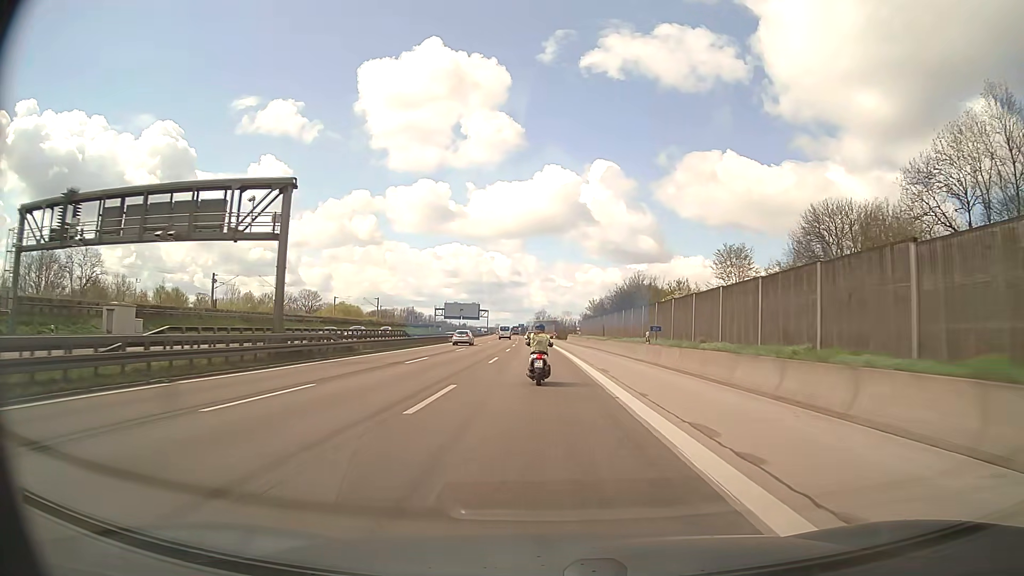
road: motorway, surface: asphalt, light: Day
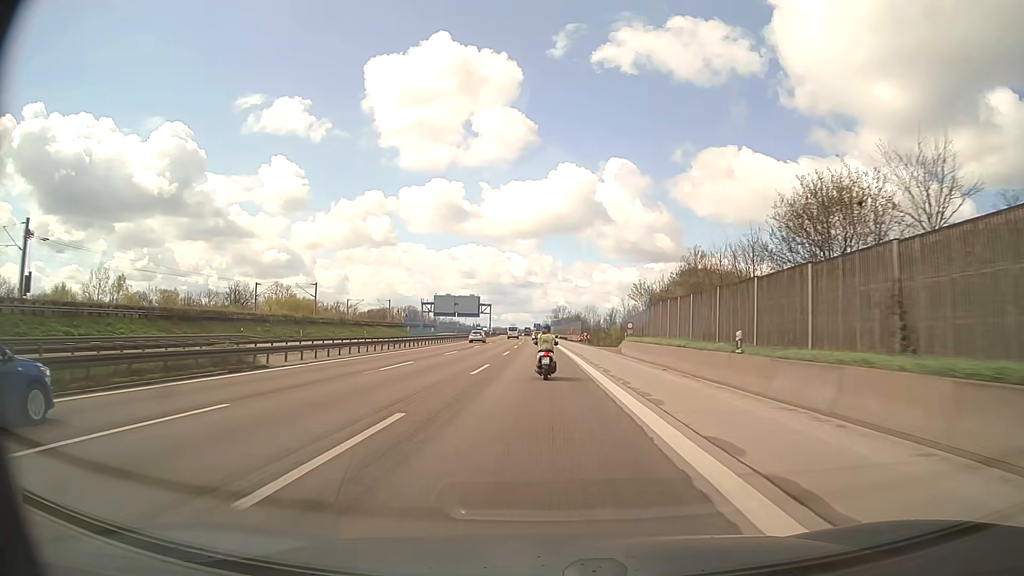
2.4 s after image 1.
(-0.8, +59.6) m; -2°
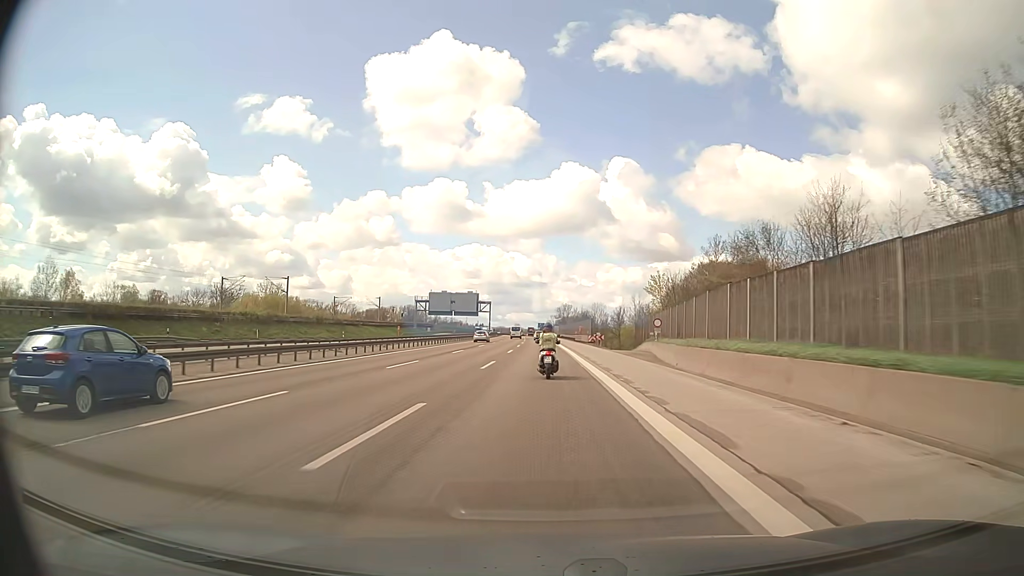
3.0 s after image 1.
(0.0, +15.2) m; 0°
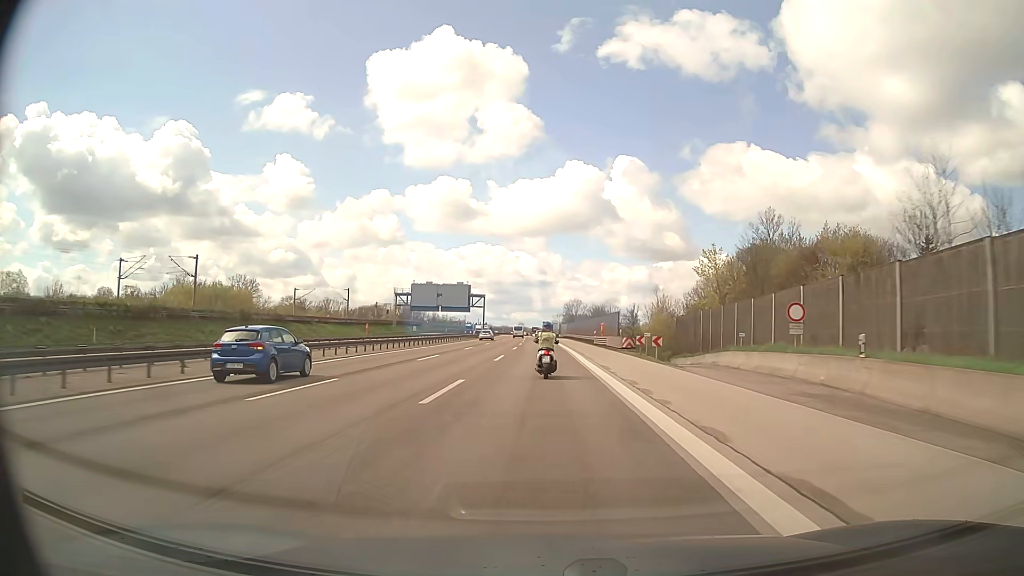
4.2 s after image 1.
(-0.2, +30.4) m; -1°
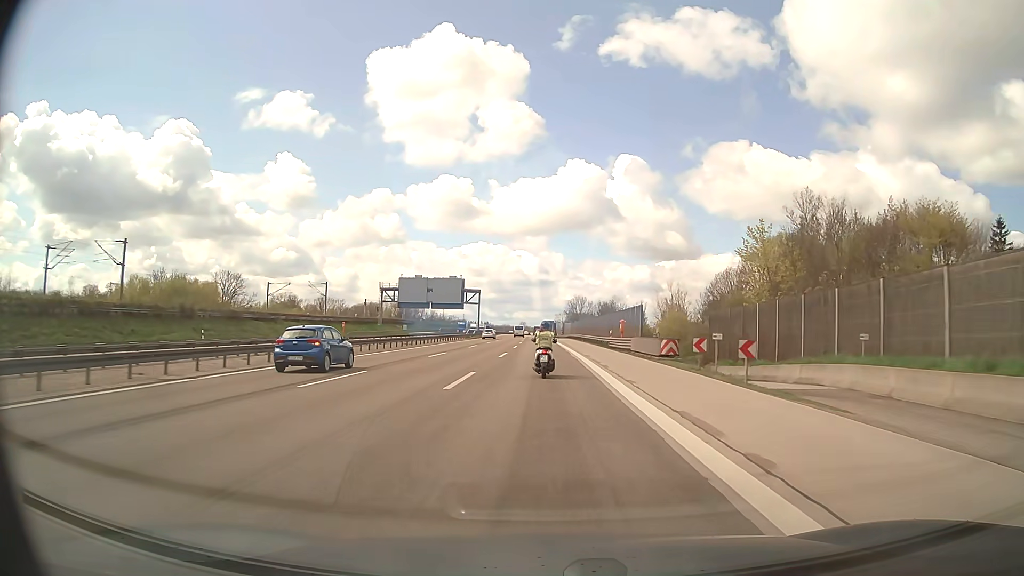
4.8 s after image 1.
(0.0, +15.1) m; 0°
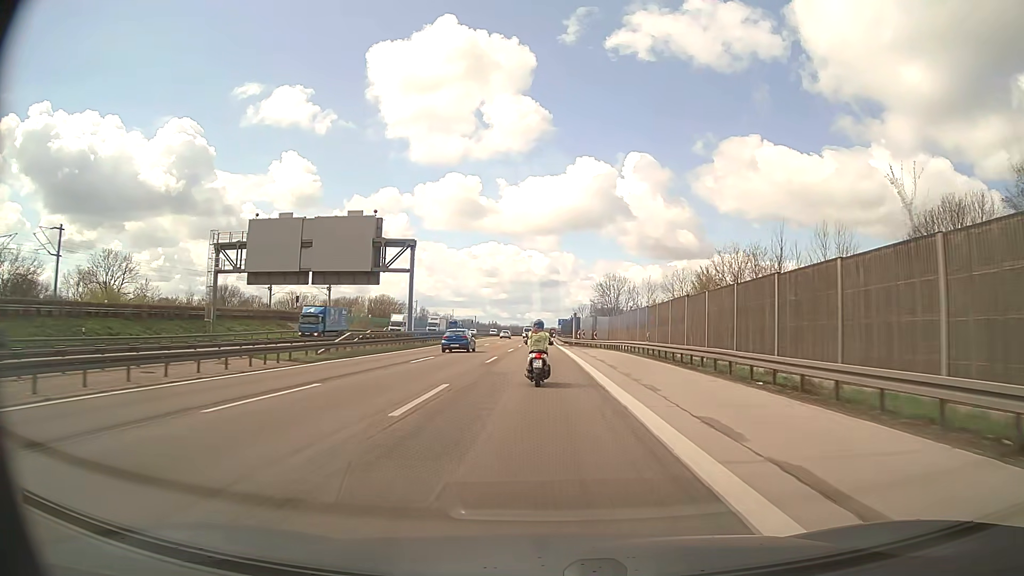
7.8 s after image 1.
(-0.7, +74.8) m; -1°
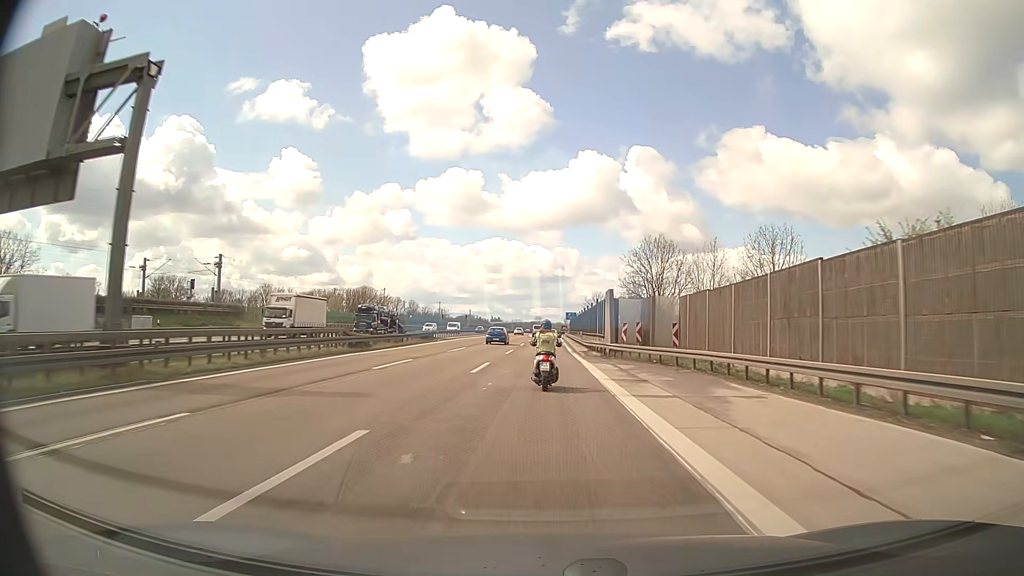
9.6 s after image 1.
(-0.3, +42.6) m; -1°
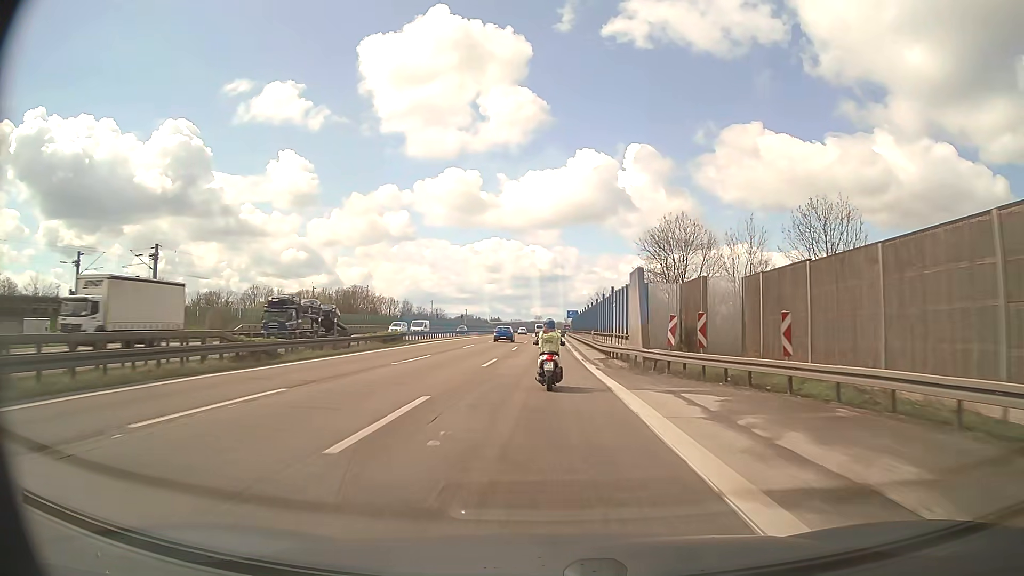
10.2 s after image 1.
(0.0, +13.8) m; 0°
(0, +10) (0, +20) (0, +30) (0, +40) (0, +50) (0, +60) (0, +70) (0, +80) (0, +90) (+1, +100) m
